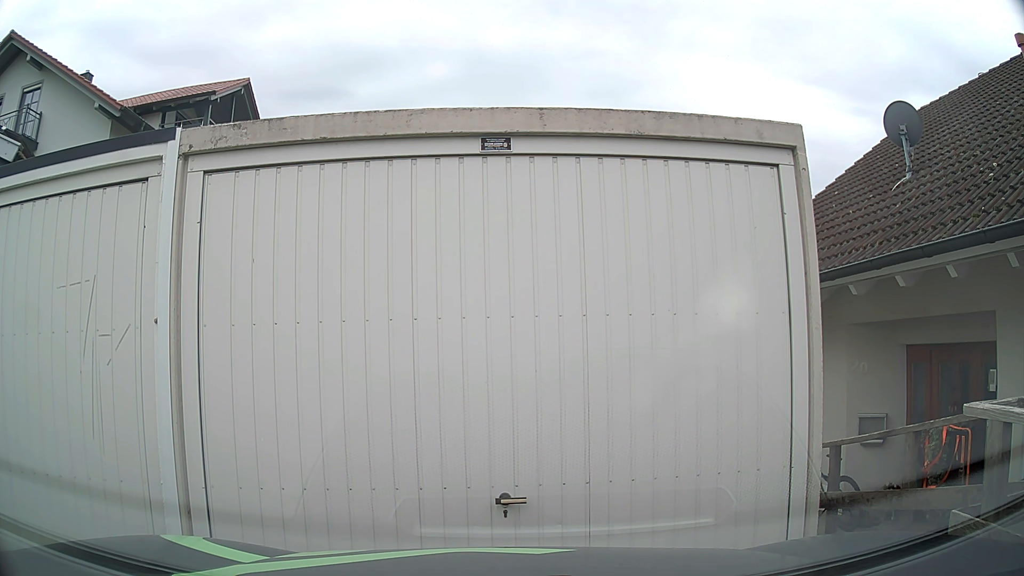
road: residential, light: Day
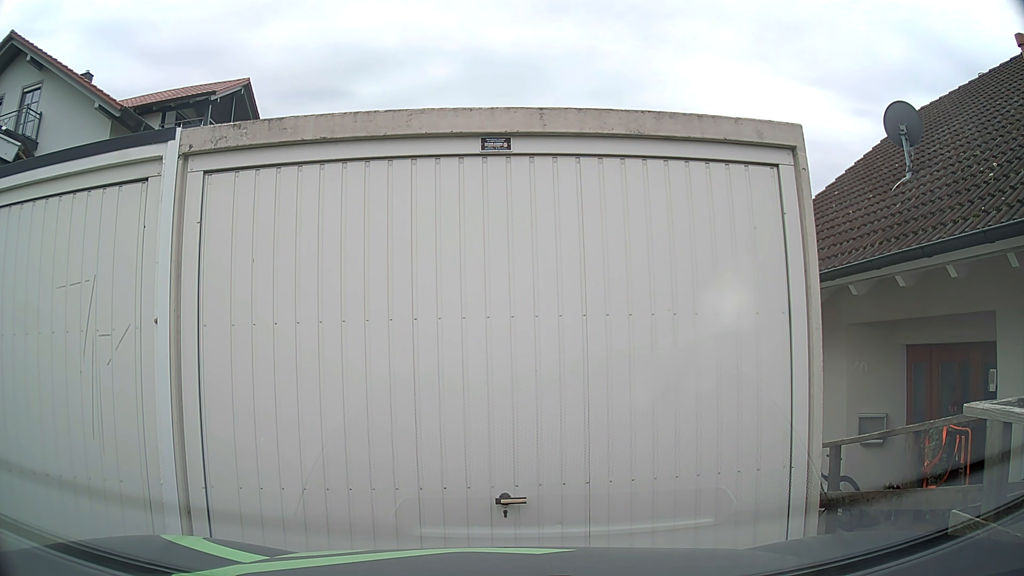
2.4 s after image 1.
(0.0, 0.0) m; 0°
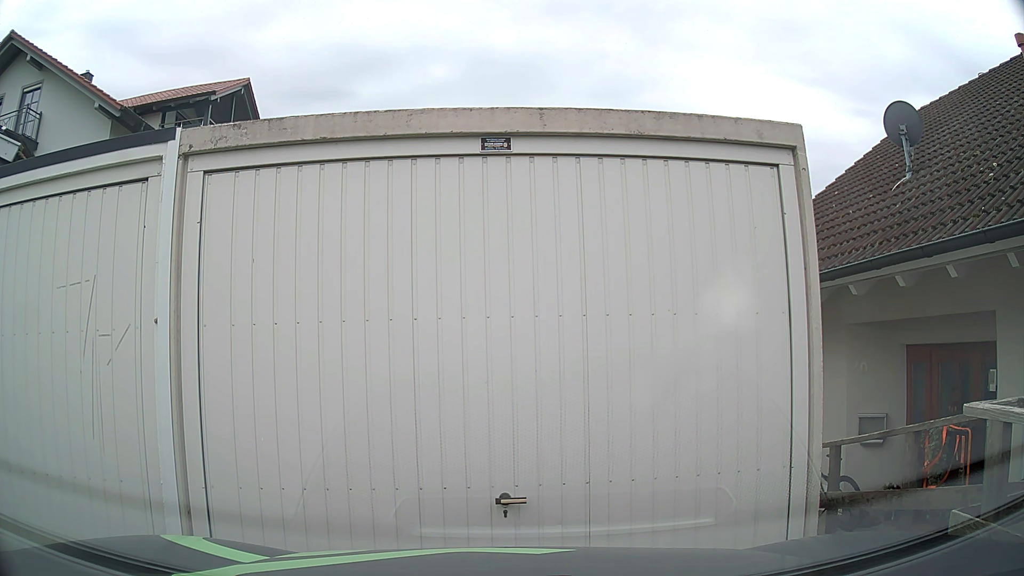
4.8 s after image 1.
(0.0, 0.0) m; 0°
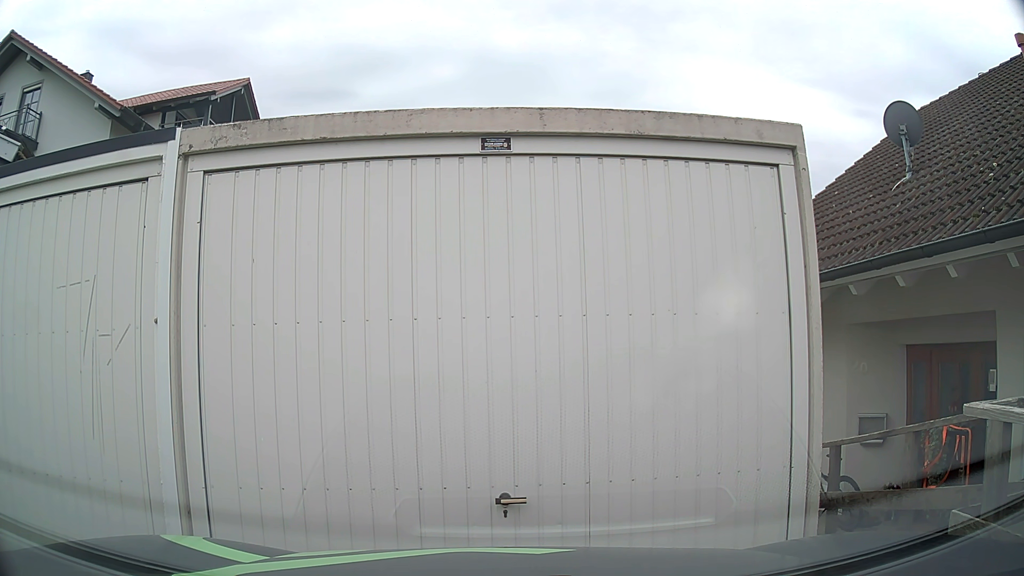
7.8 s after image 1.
(0.0, 0.0) m; 0°
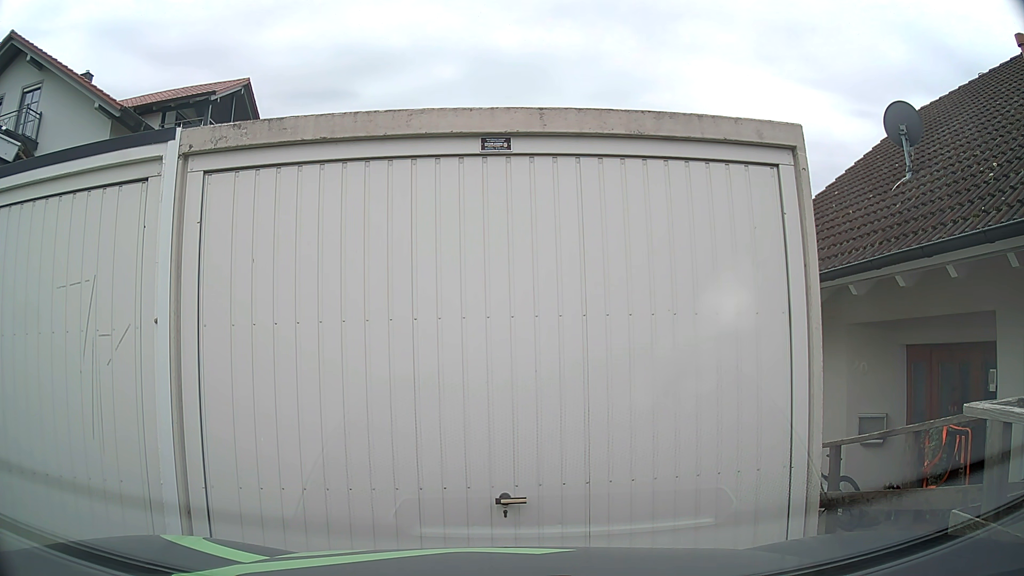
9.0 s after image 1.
(0.0, 0.0) m; 0°
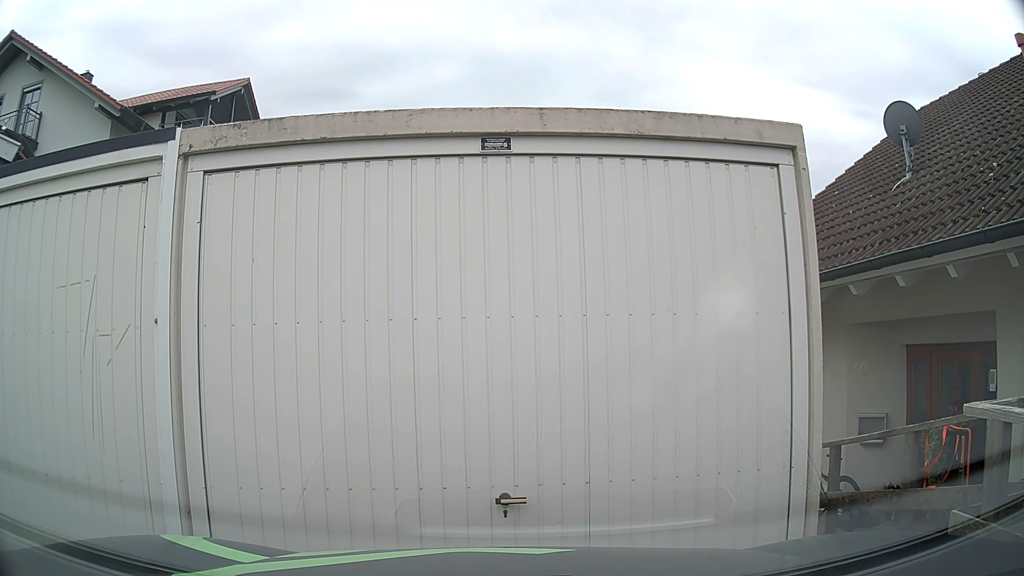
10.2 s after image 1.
(0.0, 0.0) m; 0°
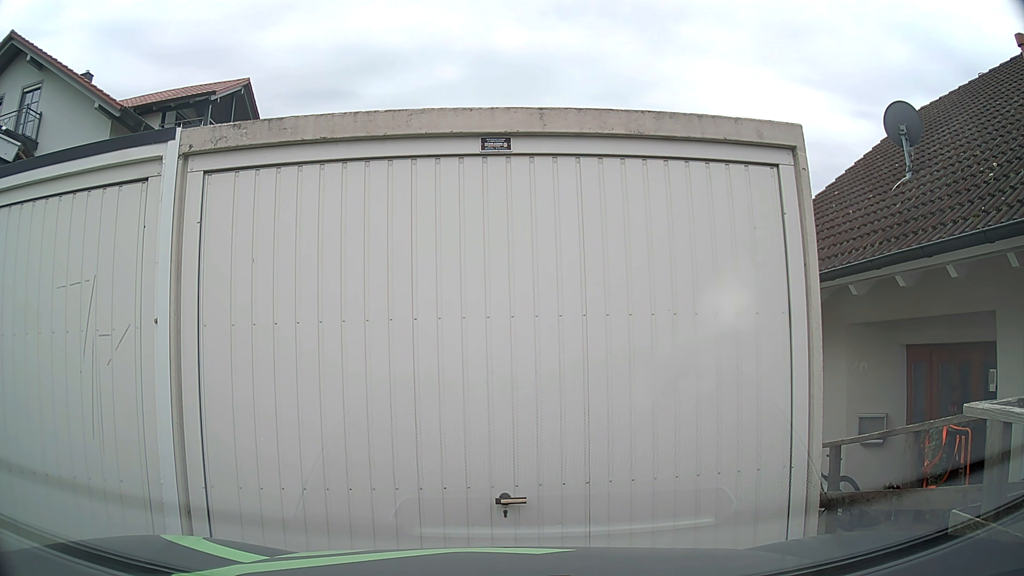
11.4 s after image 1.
(0.0, 0.0) m; 0°
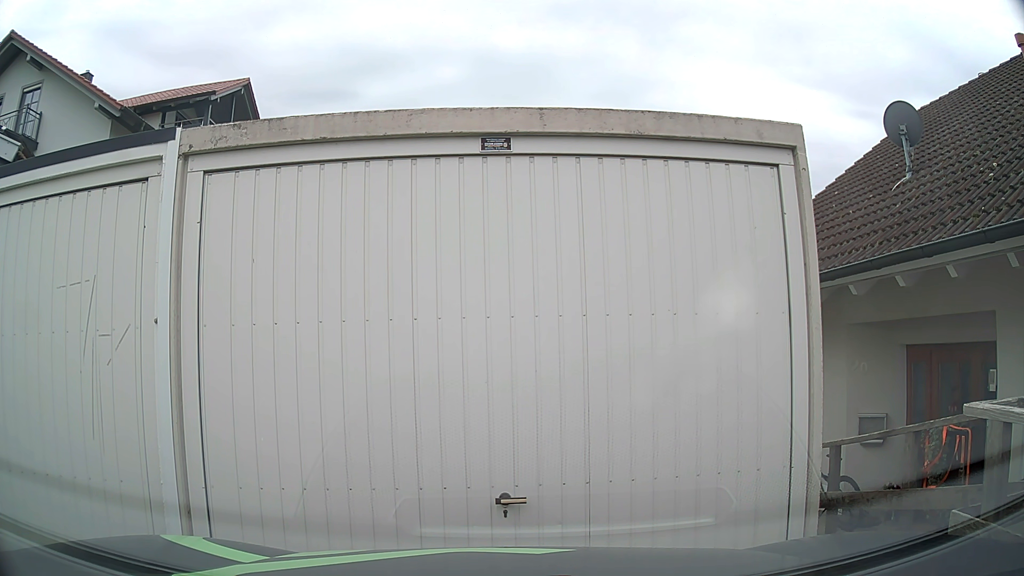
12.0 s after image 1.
(0.0, 0.0) m; 0°
